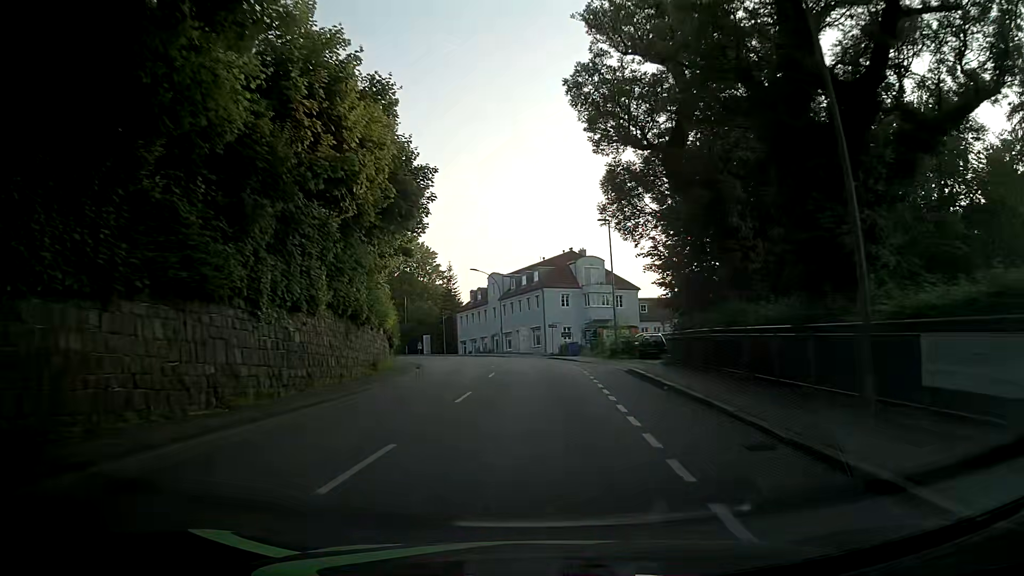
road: tertiary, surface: asphalt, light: Day
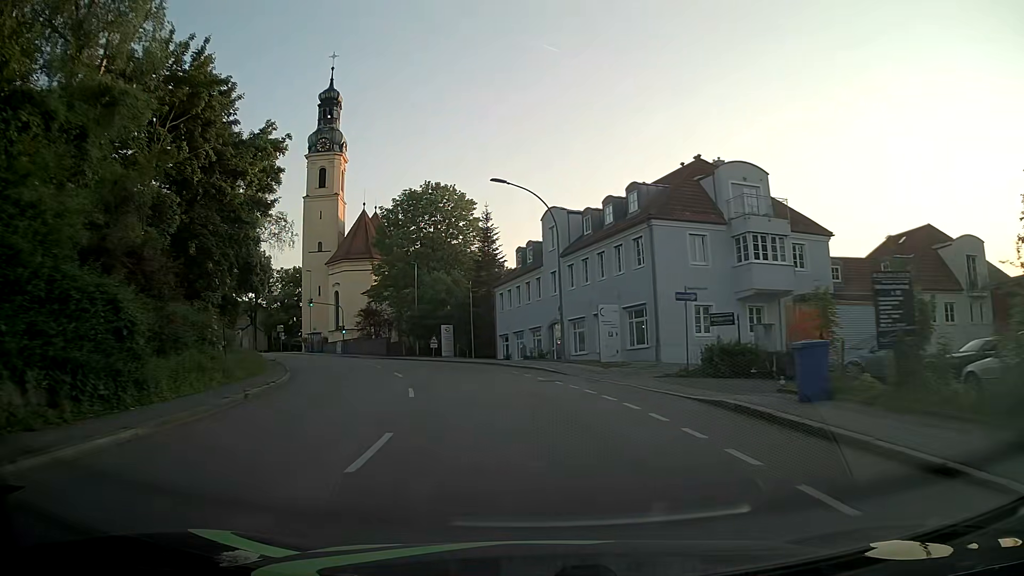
(-0.6, +37.3) m; -7°
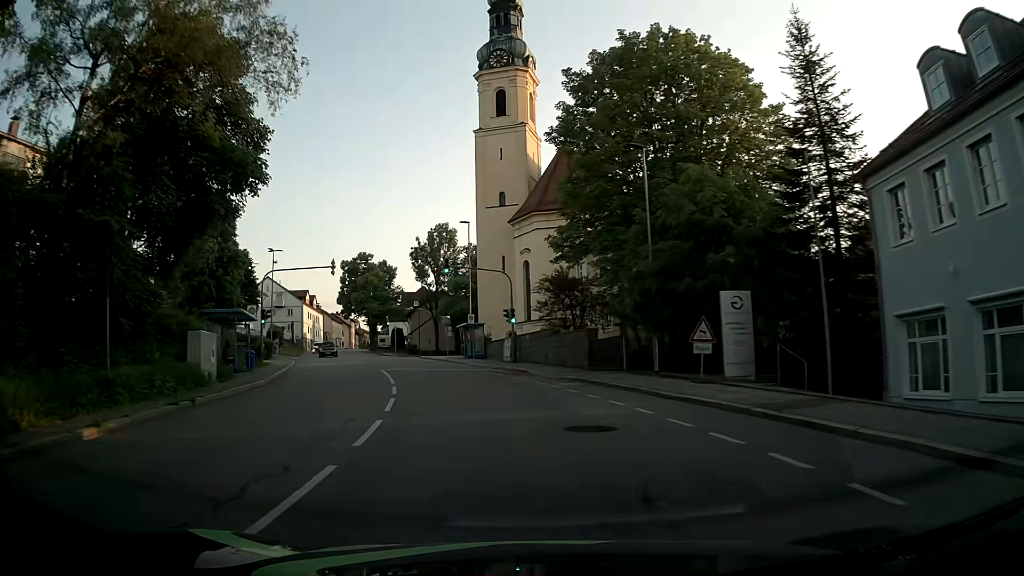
(-5.7, +35.1) m; -20°
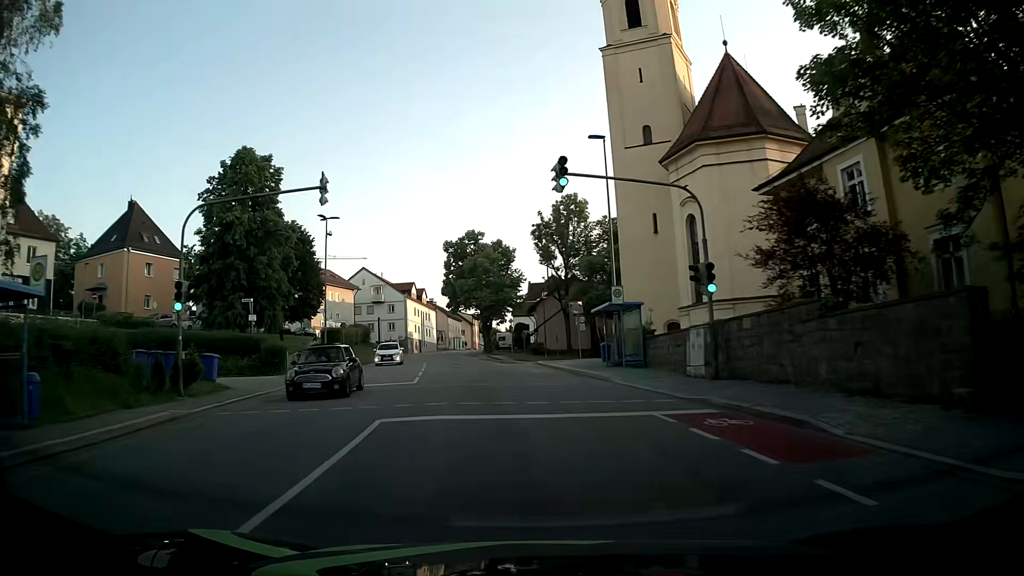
(-2.2, +21.0) m; -12°
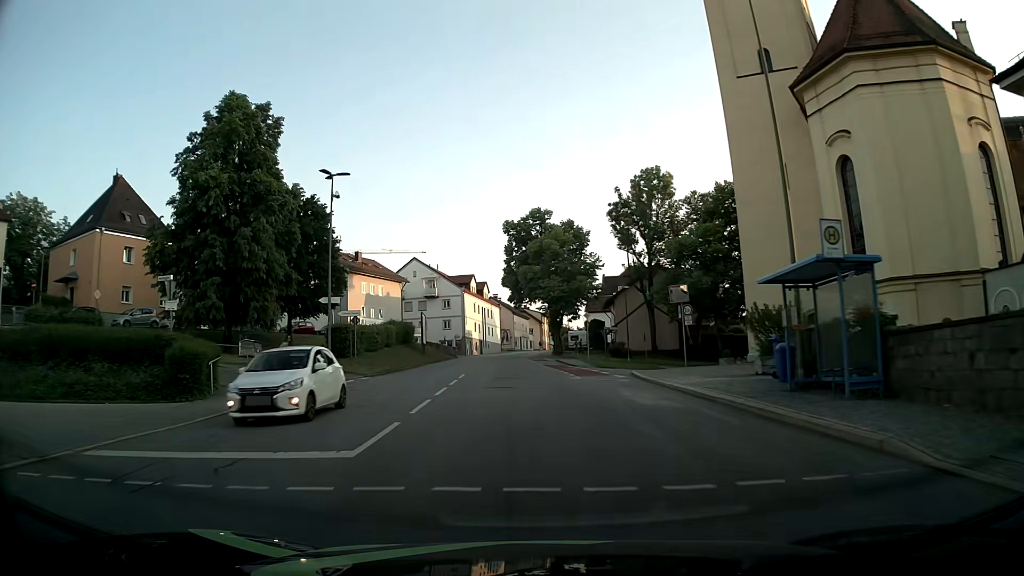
(-0.8, +14.2) m; -6°
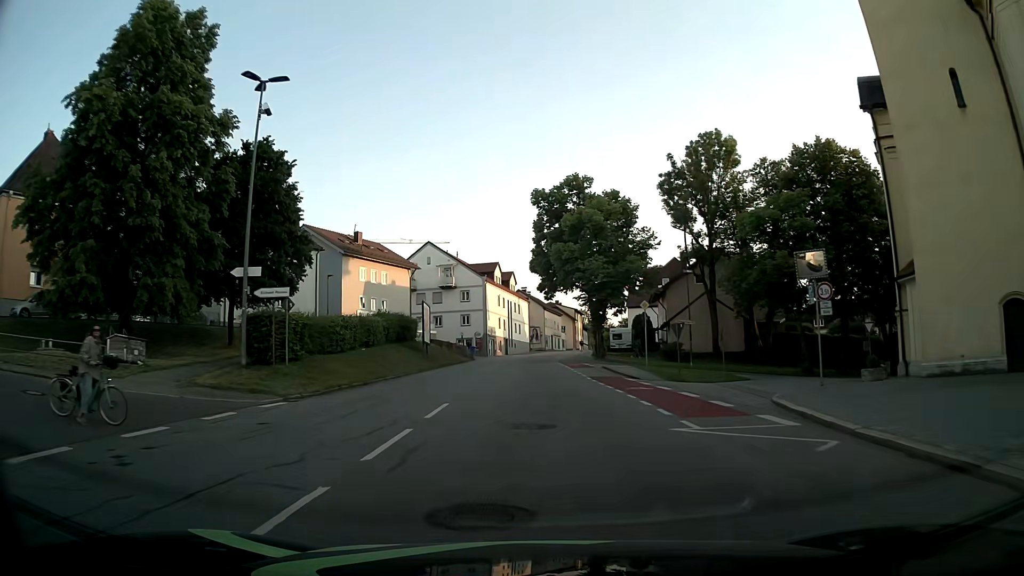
(-0.4, +14.3) m; -3°
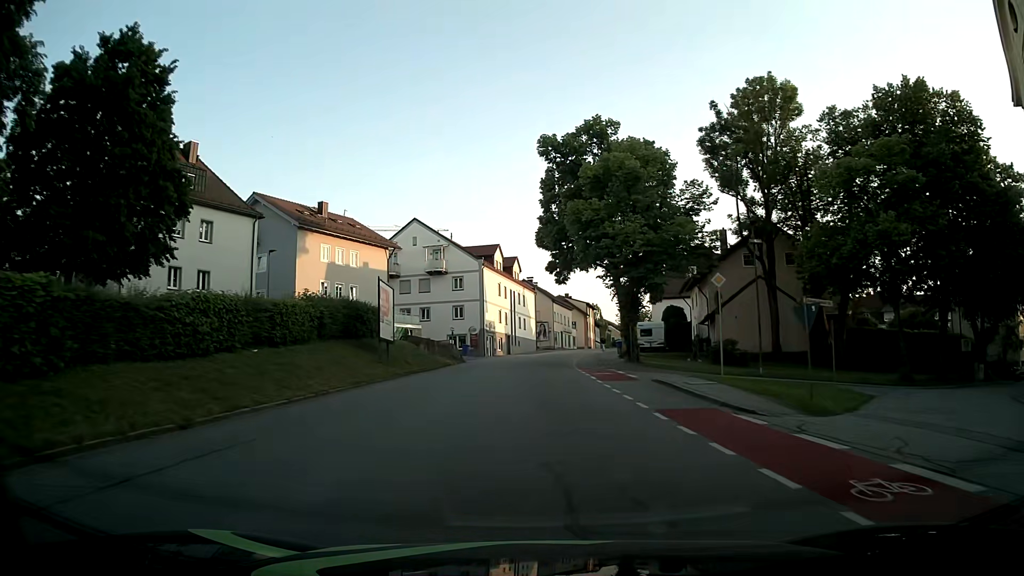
(0.0, +14.4) m; -1°
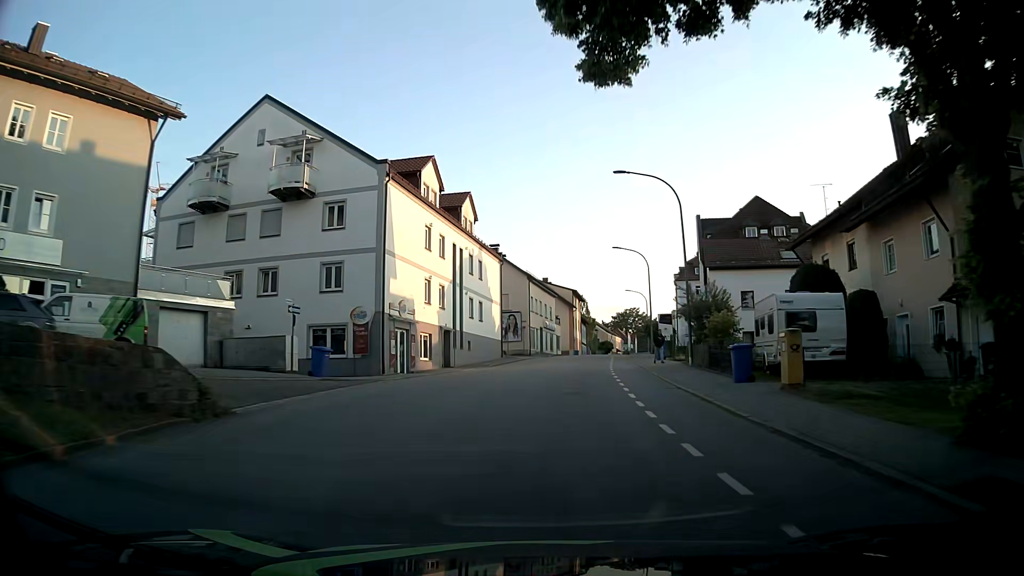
(+0.4, +36.4) m; +2°
